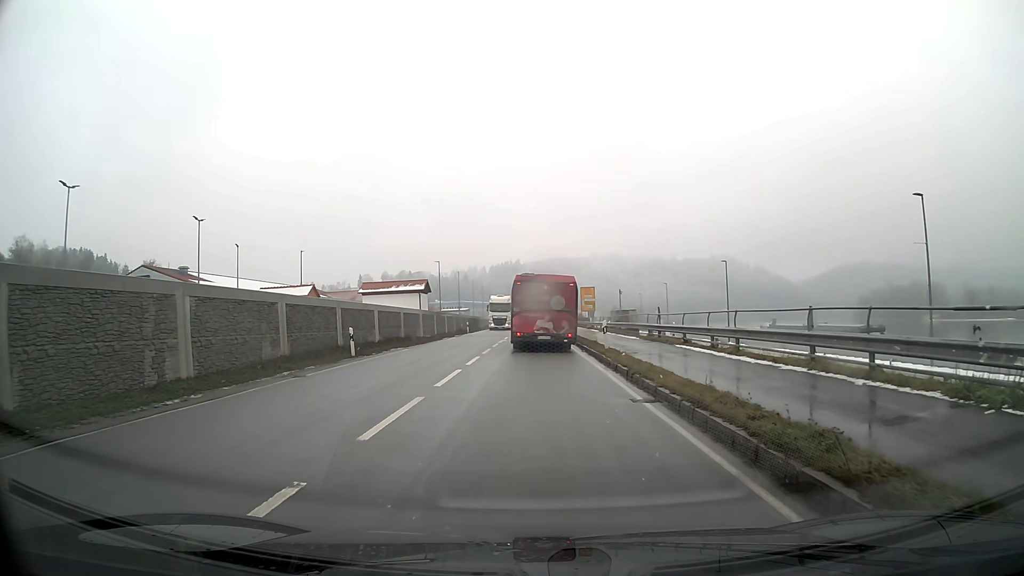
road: primary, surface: asphalt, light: Day
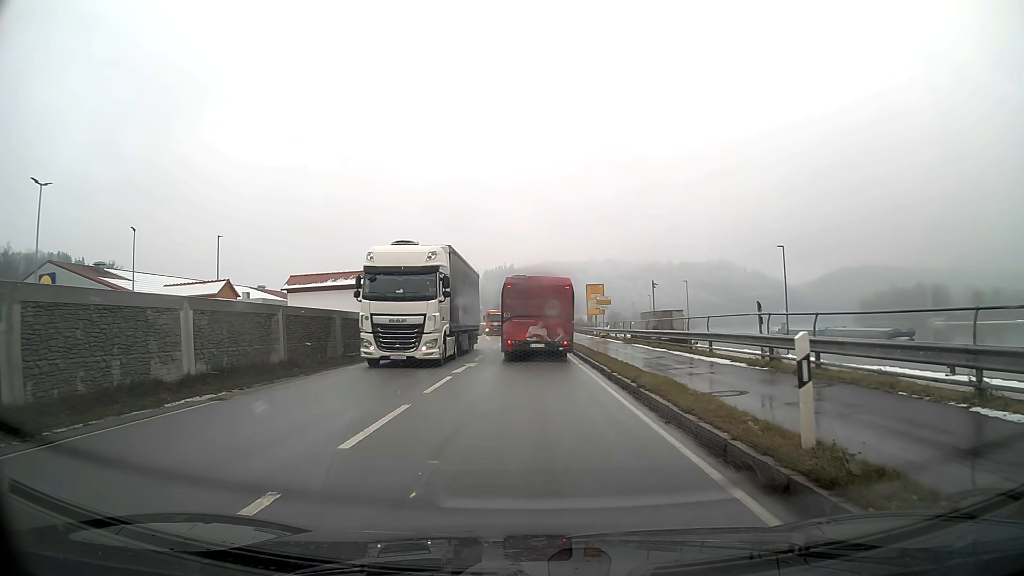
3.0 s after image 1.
(+0.1, +18.2) m; 0°
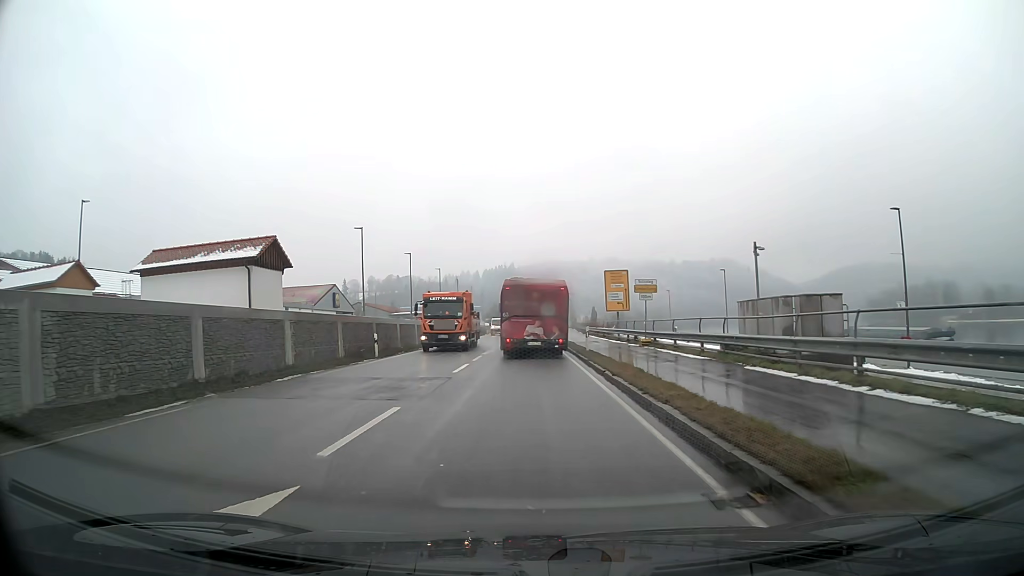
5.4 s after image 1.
(0.0, +18.4) m; 0°
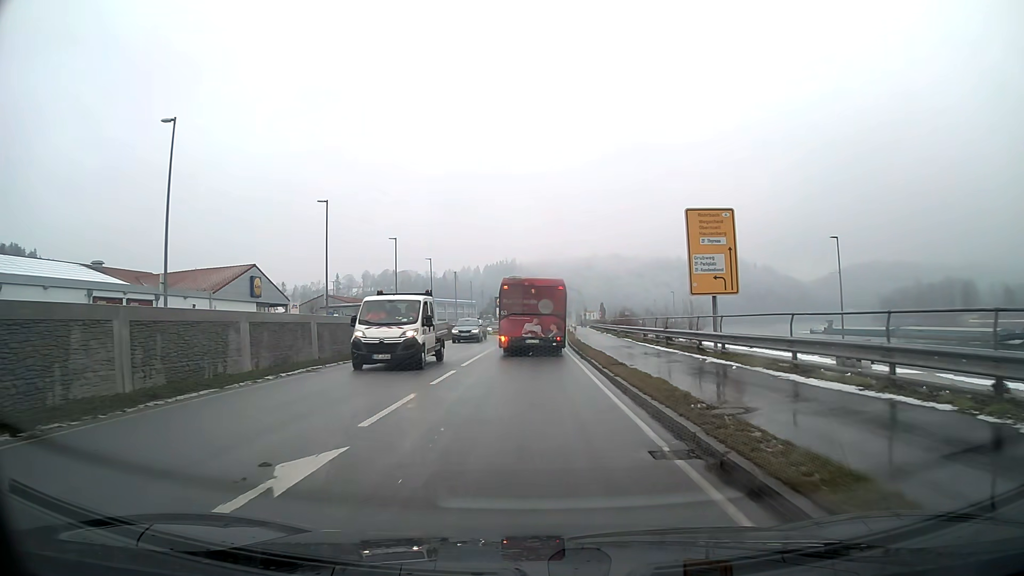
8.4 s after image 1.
(-0.1, +28.4) m; 0°
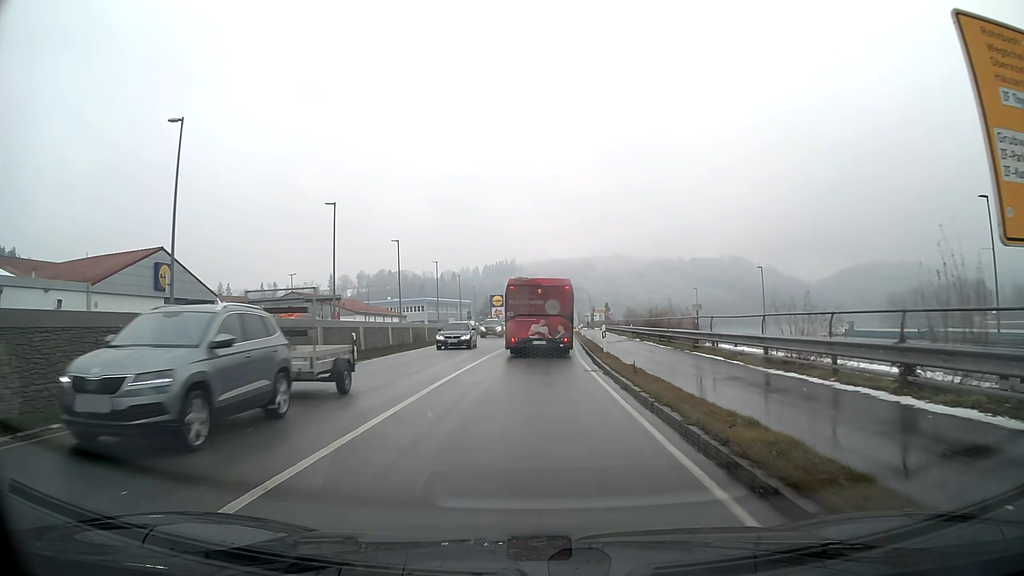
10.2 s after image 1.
(0.0, +17.8) m; 0°
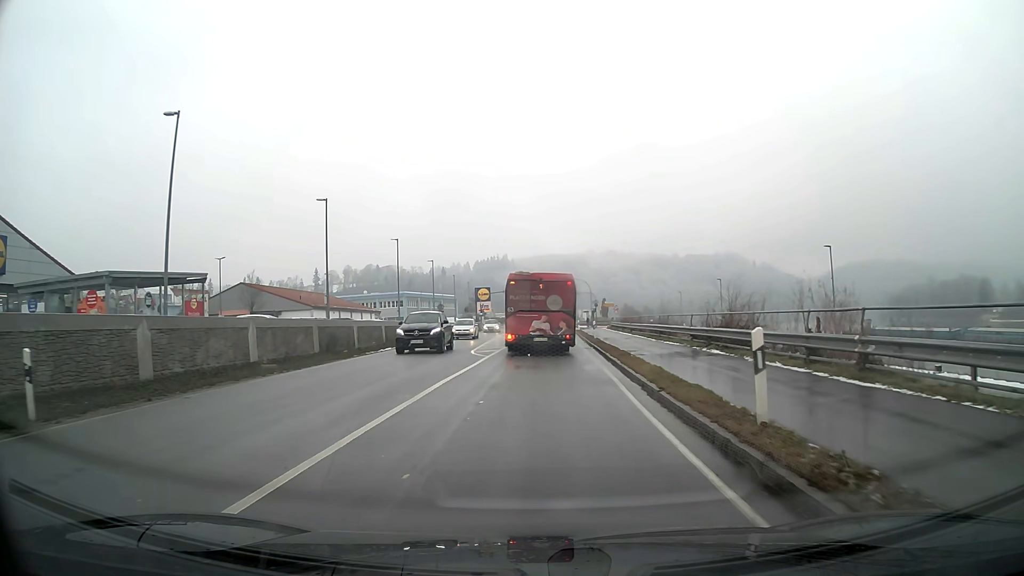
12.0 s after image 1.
(+0.1, +18.2) m; +1°
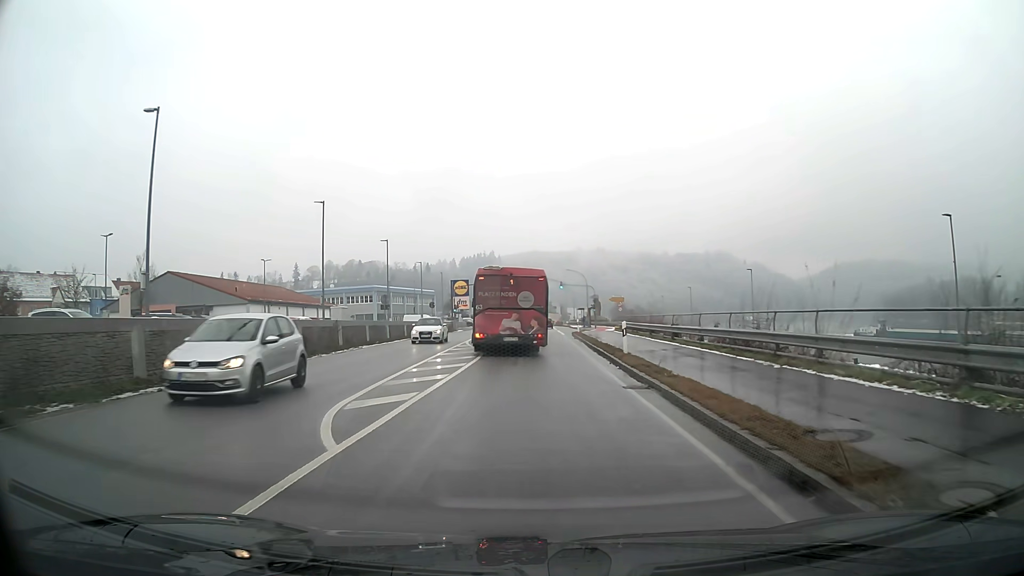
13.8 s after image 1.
(+0.2, +17.9) m; +1°
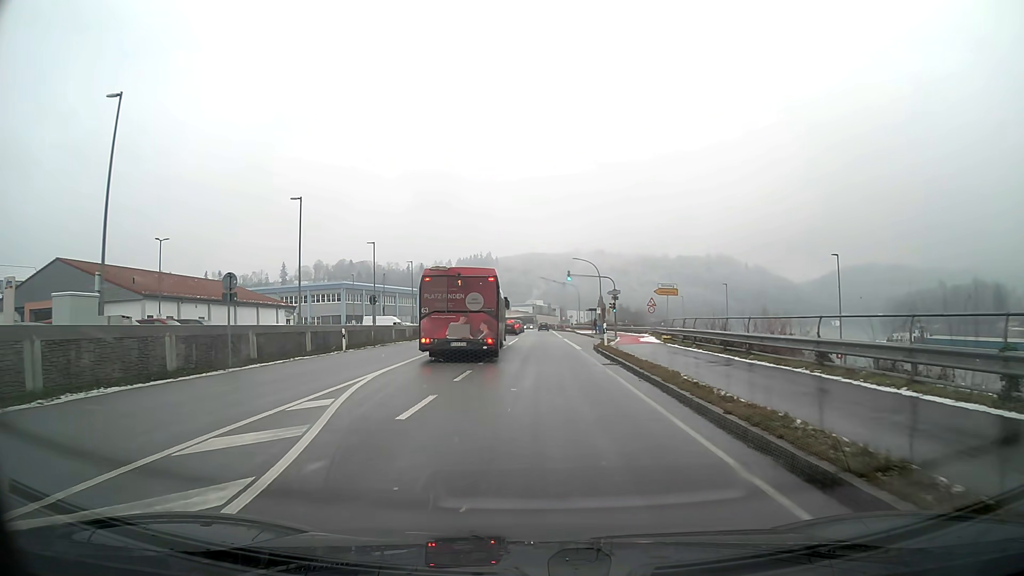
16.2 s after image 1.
(+0.1, +21.9) m; 0°
(0, +10) (0, +20) (0, +30) (0, +40) (+1, +50) (+1, +60) (+1, +70) (+1, +80) (+1, +90) (+1, +100) m
